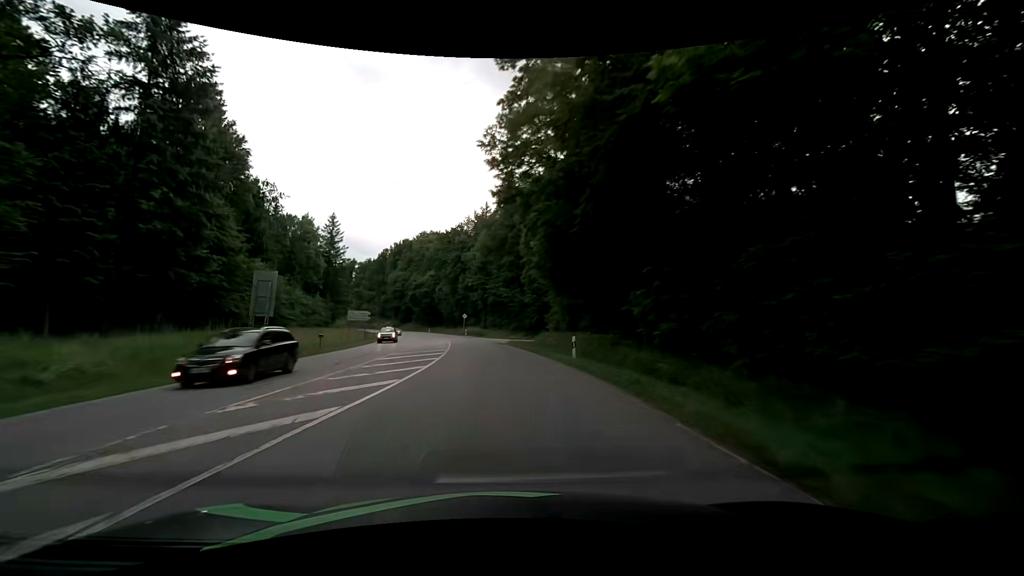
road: secondary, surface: asphalt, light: Day
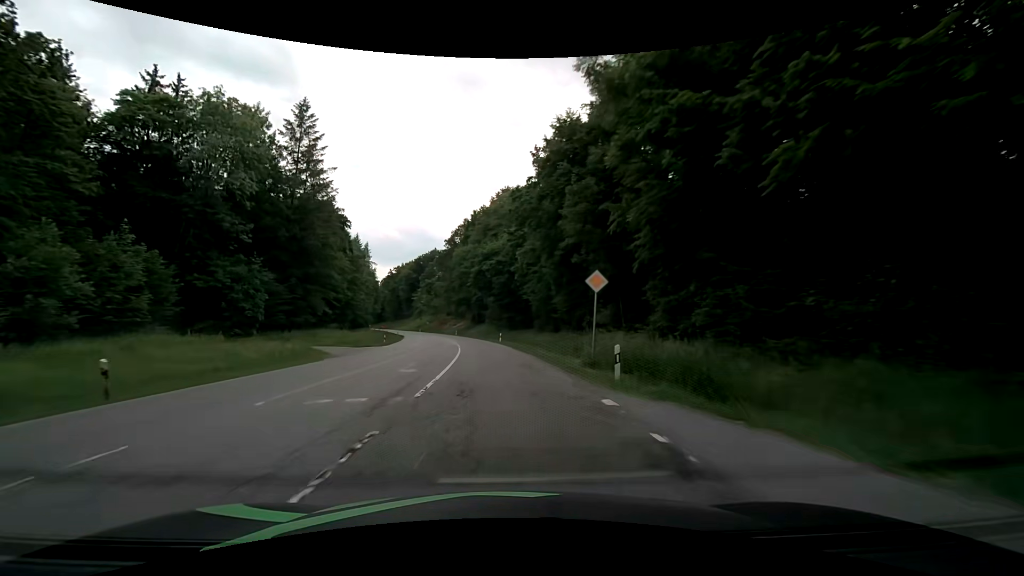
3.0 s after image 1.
(-6.1, +62.1) m; -12°
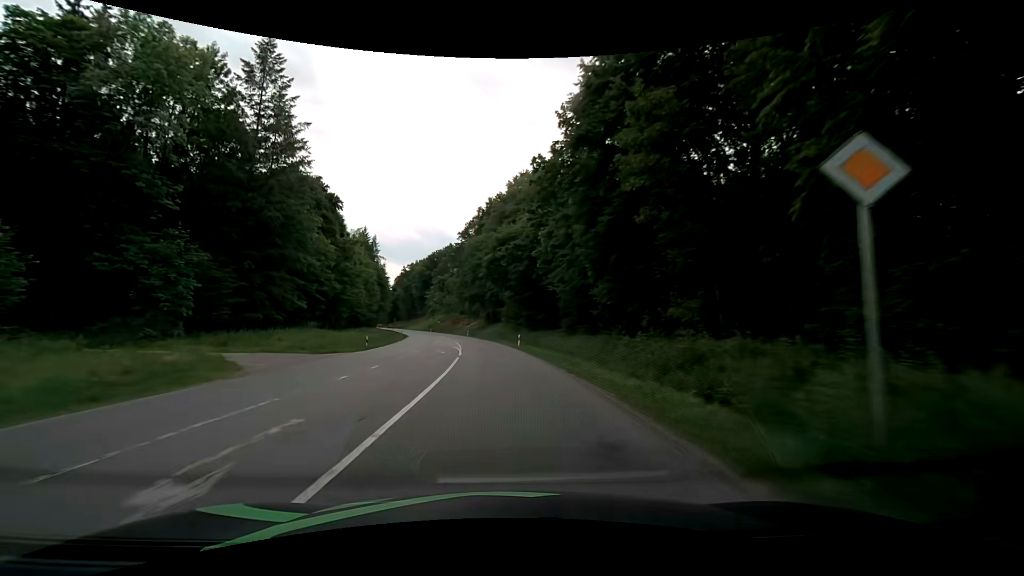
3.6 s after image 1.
(-0.3, +12.5) m; -2°
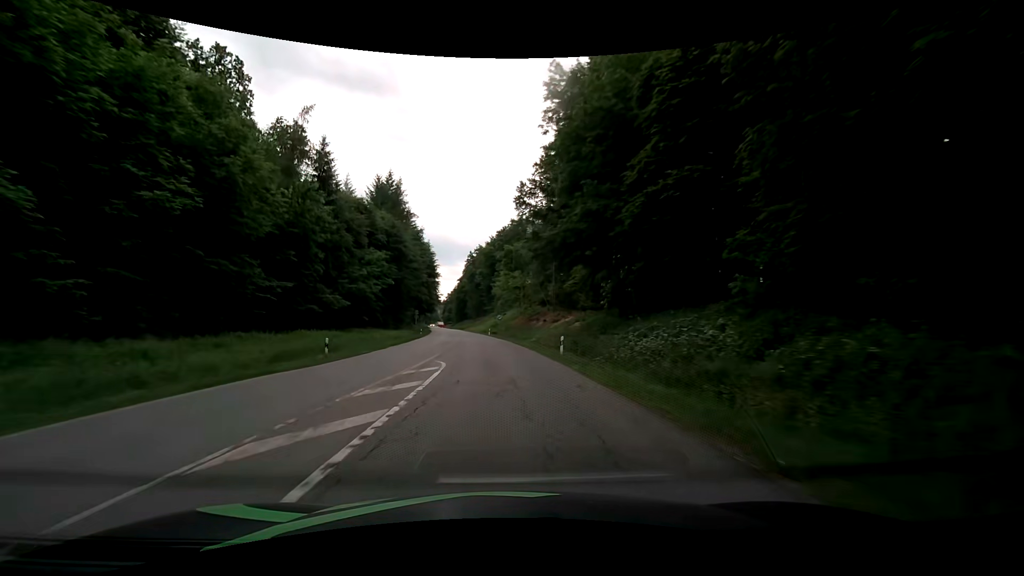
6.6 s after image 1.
(-4.7, +62.6) m; -9°
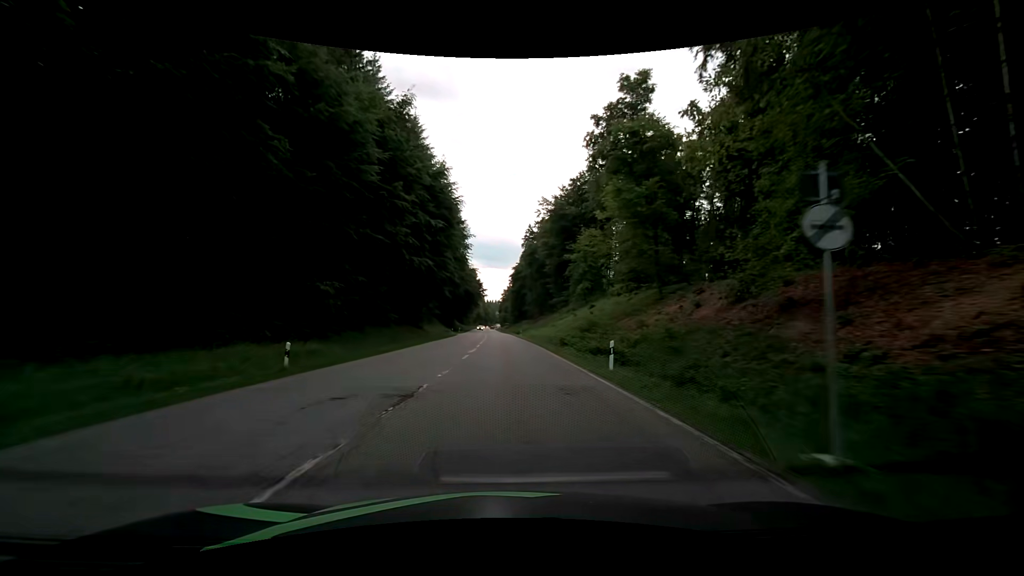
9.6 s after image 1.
(-4.4, +62.6) m; -7°
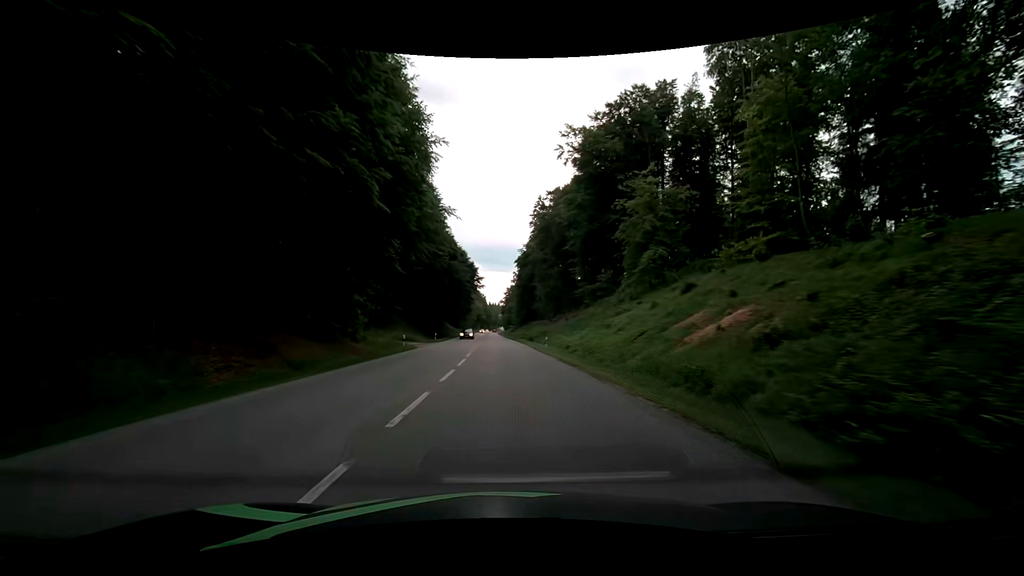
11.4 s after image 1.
(-0.5, +37.7) m; -1°
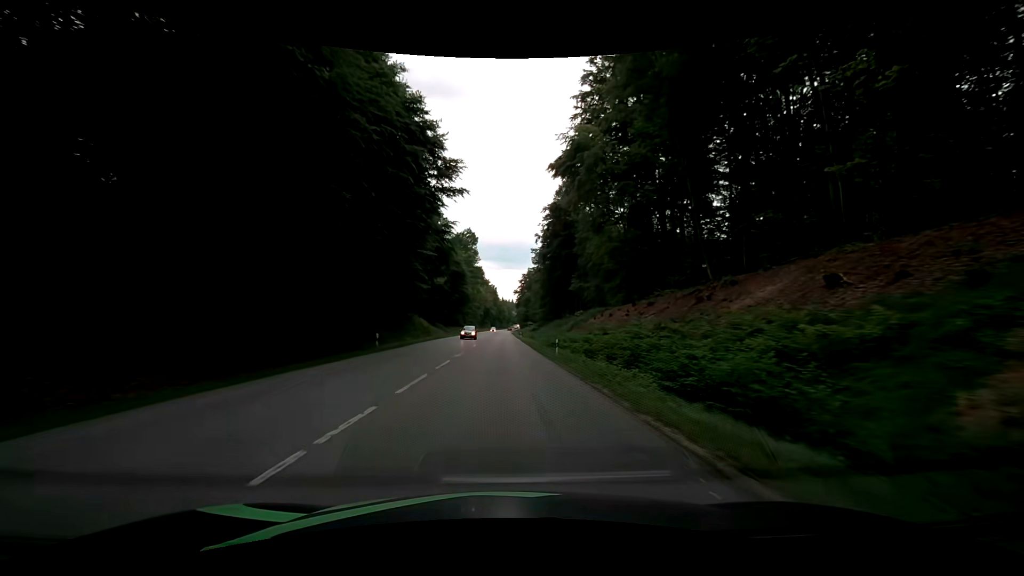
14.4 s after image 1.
(-1.0, +62.7) m; -2°
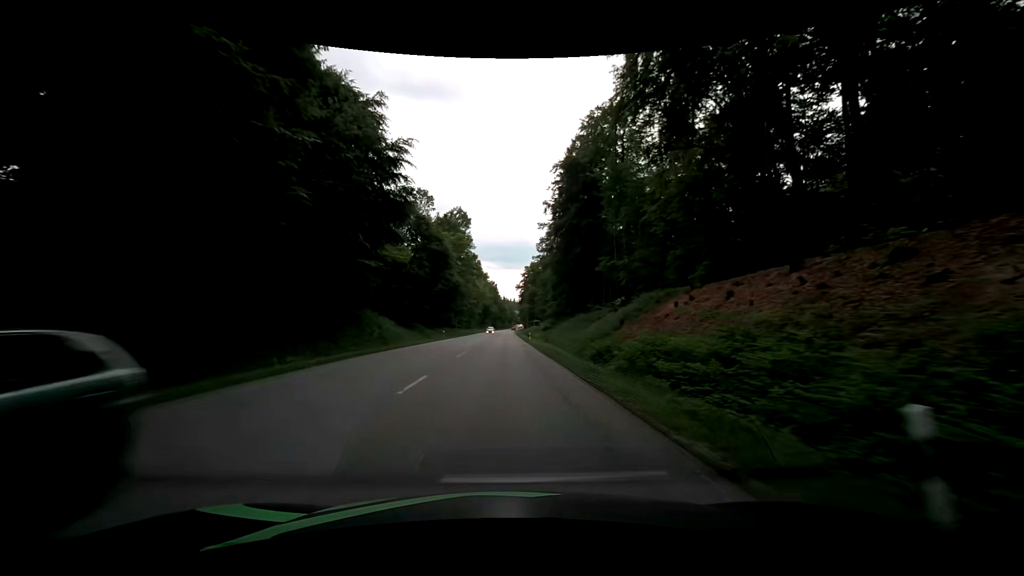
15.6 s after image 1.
(0.0, +25.1) m; 0°
(0, +10) (0, +20) (0, +30) (0, +40) (0, +50) (0, +60) (0, +70) (0, +80) (0, +90) (0, +100) m
